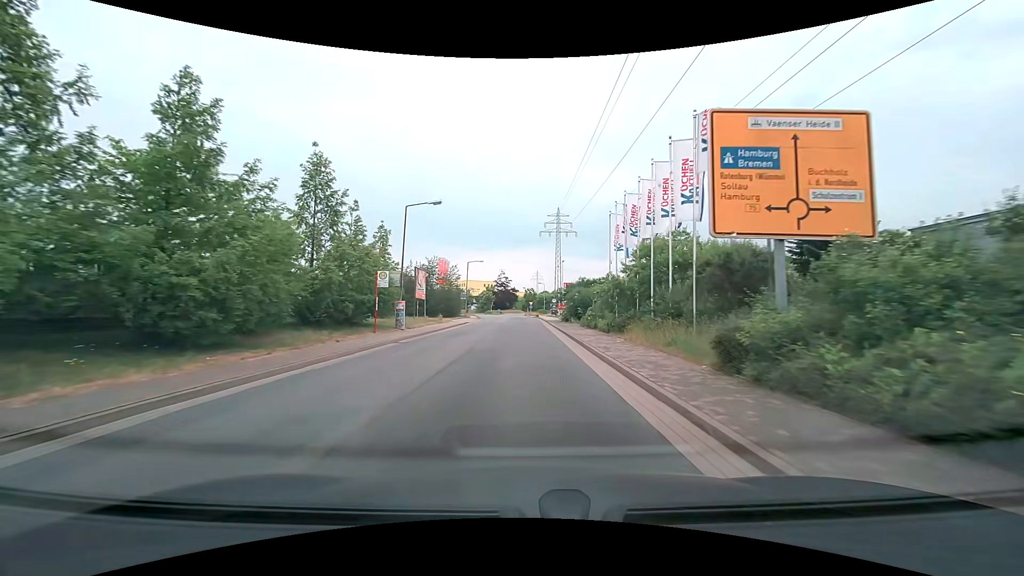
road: residential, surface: asphalt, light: Day
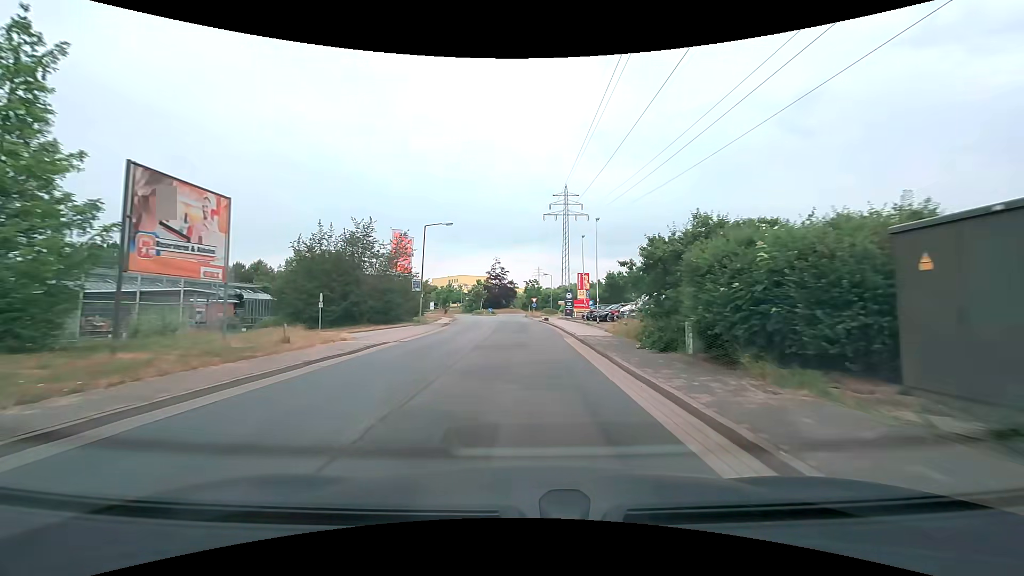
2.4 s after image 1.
(-0.1, +30.0) m; -1°
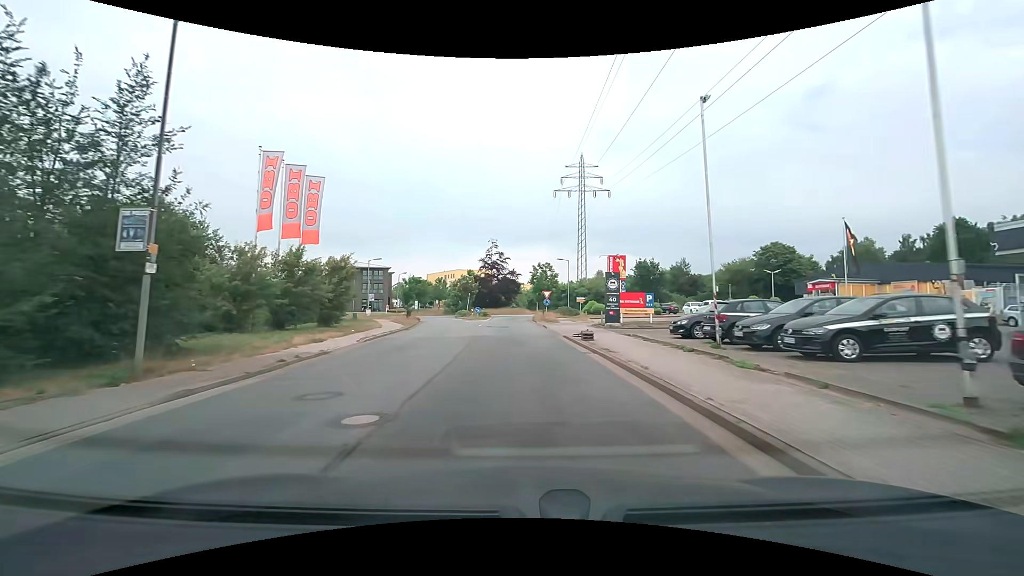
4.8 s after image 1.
(+0.2, +28.1) m; 0°
(0, +10) (0, +20) (-1, +30) (-1, +40) (-2, +50) (-2, +60) (0, +70) (+4, +79) (+3, +88) (-2, +96) m
